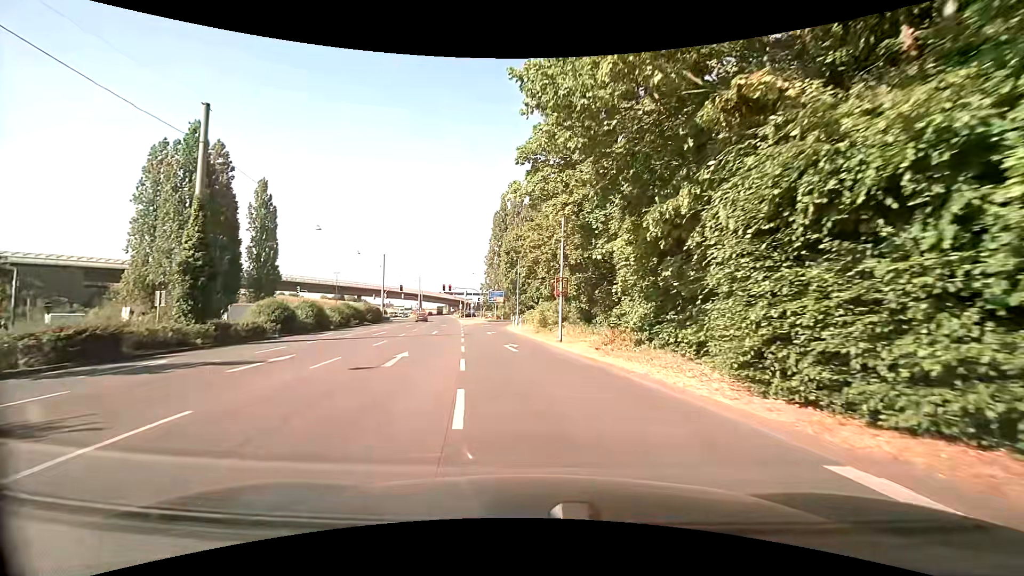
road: primary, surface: asphalt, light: Day
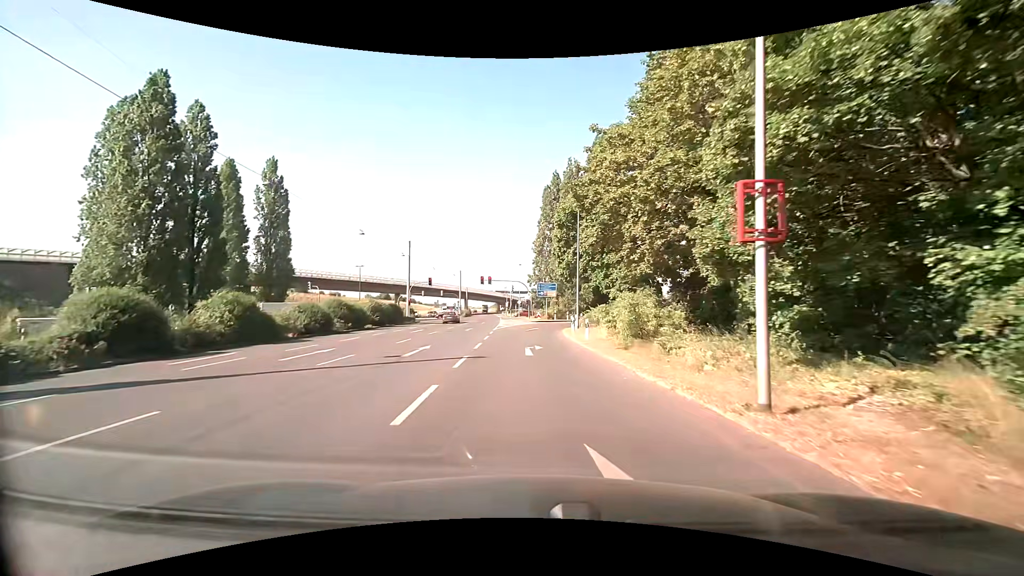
(-1.0, +18.2) m; -6°
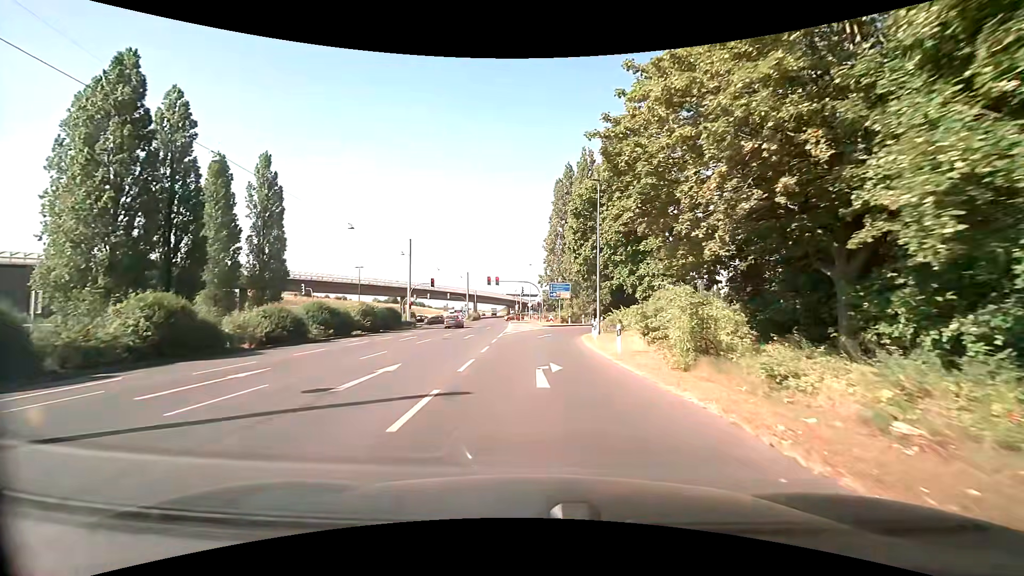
(-0.1, +6.1) m; -1°
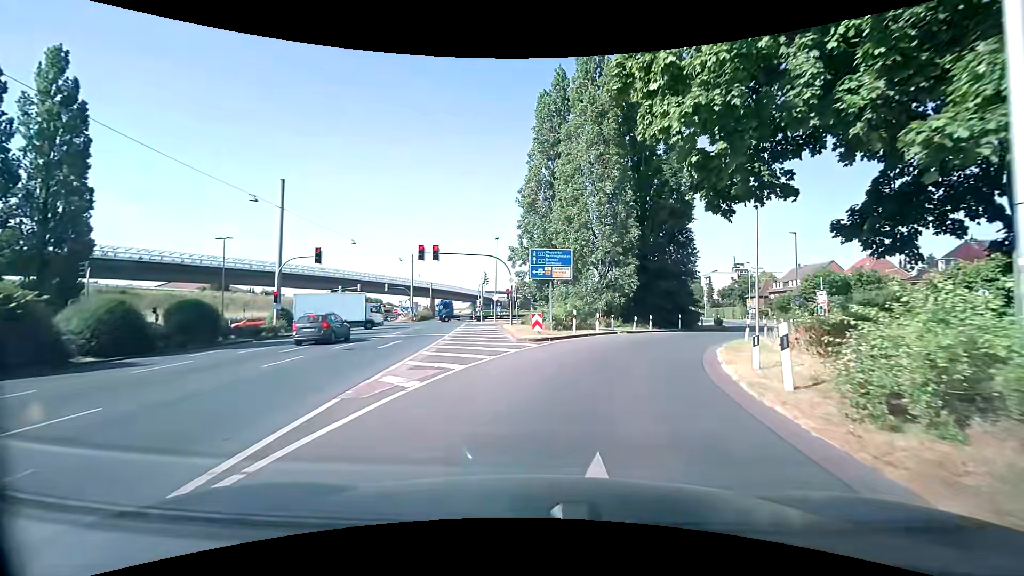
(+0.1, +29.4) m; +3°
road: secondary_link
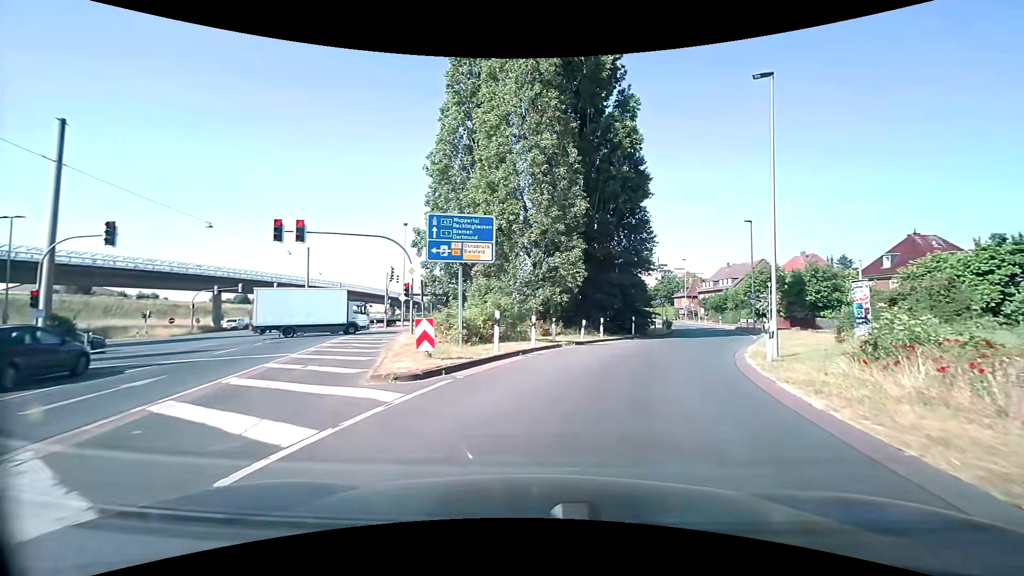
(+0.7, +10.7) m; +8°
